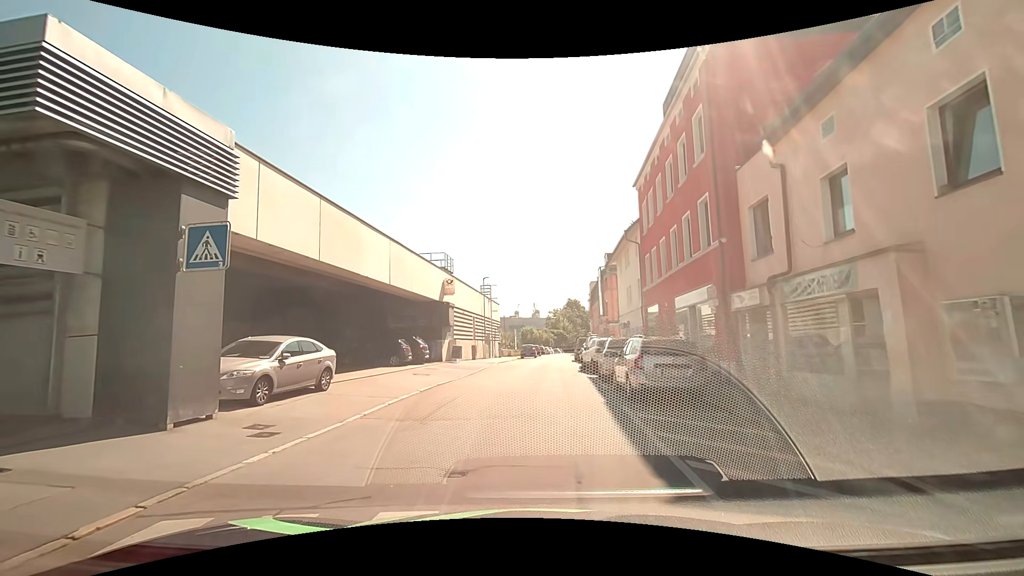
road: residential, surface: asphalt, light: Day
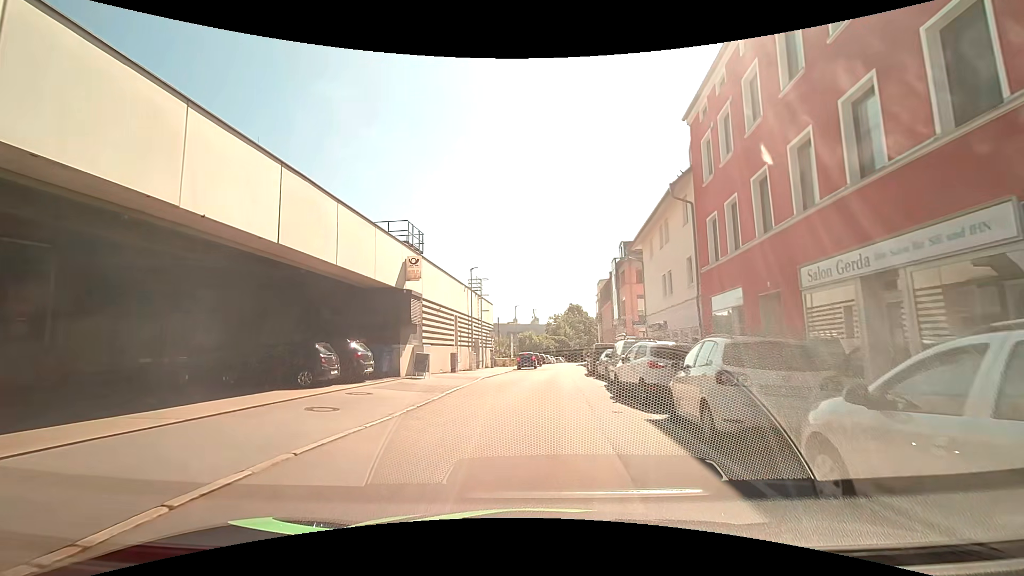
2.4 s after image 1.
(-0.4, +10.5) m; -2°
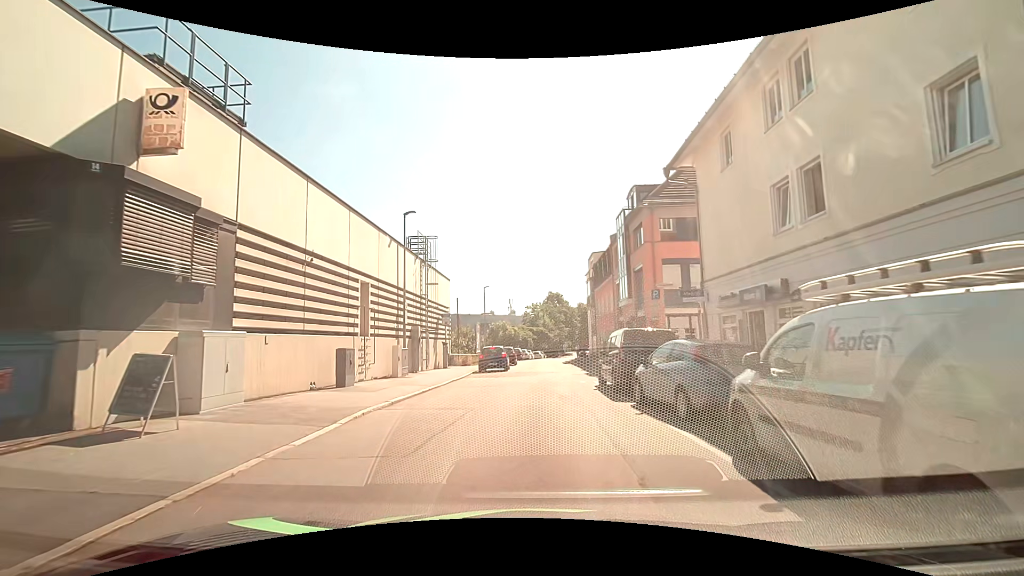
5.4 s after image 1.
(+0.3, +15.0) m; +2°
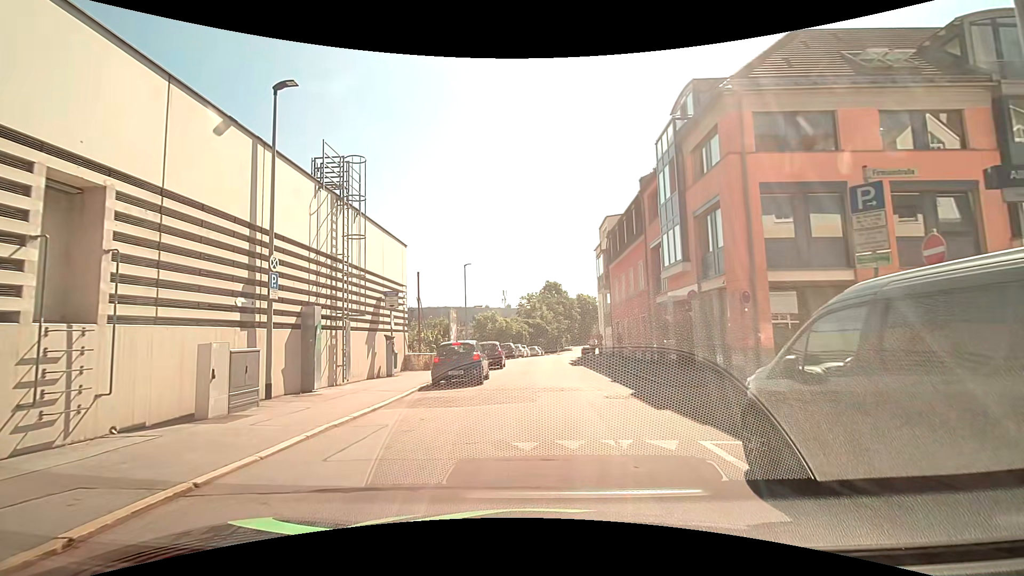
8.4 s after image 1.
(+0.2, +12.3) m; +1°
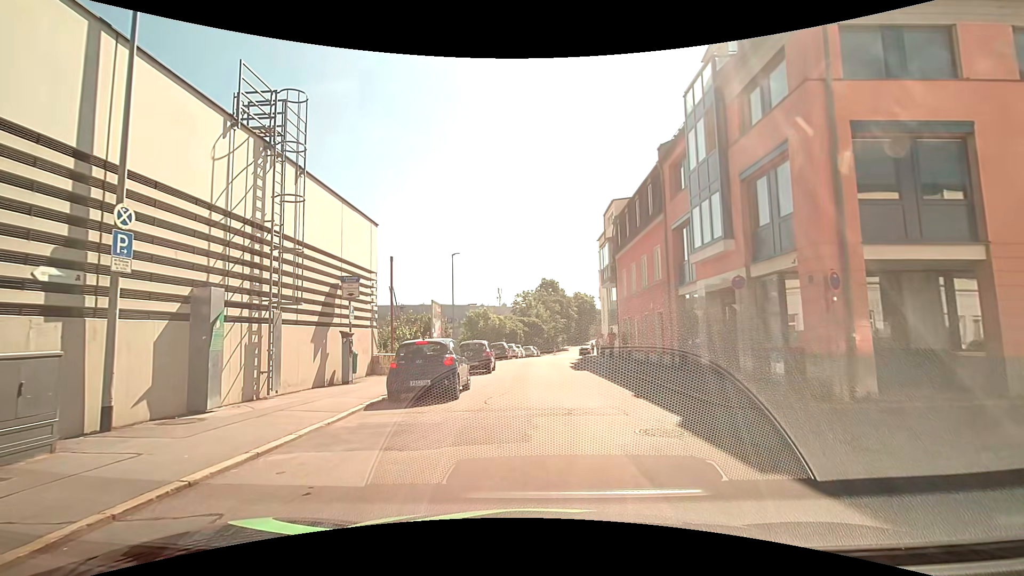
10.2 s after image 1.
(0.0, +4.4) m; +3°
